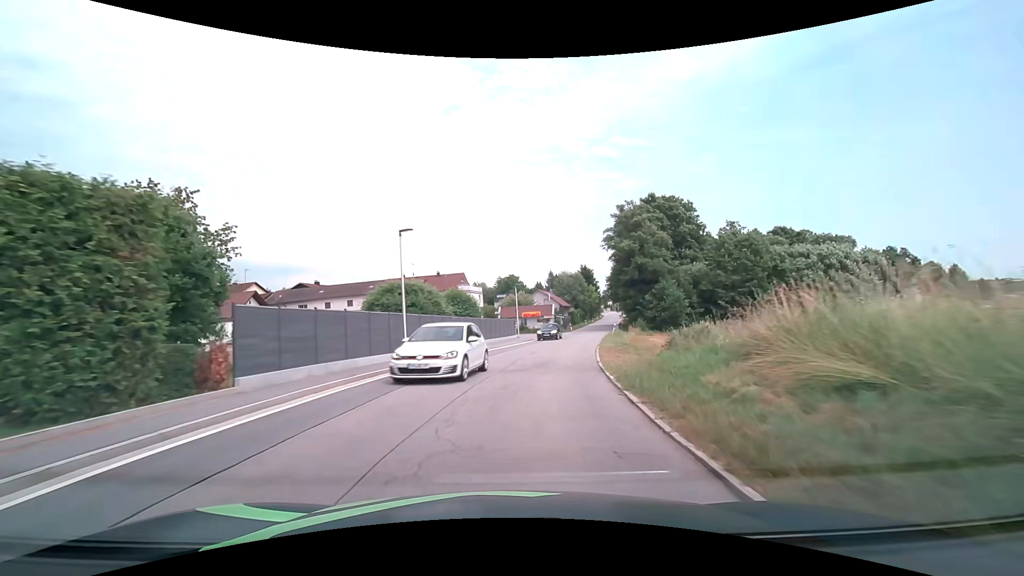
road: secondary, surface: asphalt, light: Day
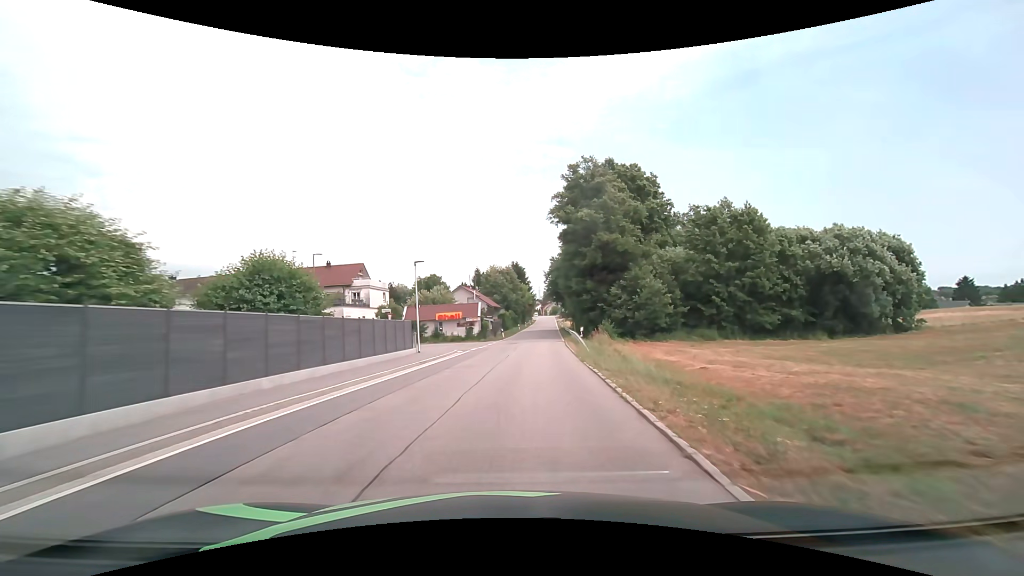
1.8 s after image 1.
(+1.7, +20.8) m; +8°
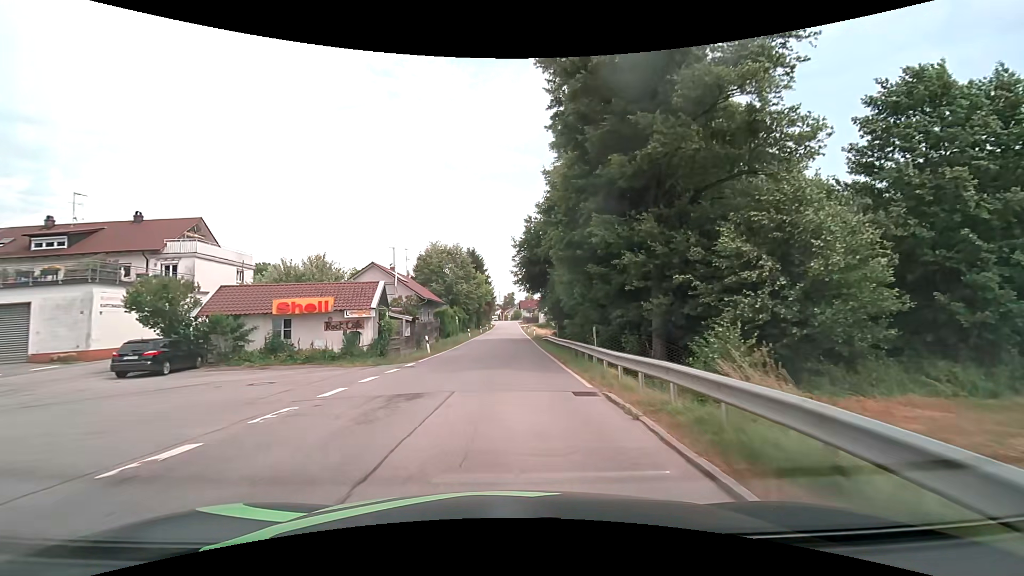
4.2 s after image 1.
(+1.6, +29.7) m; +5°
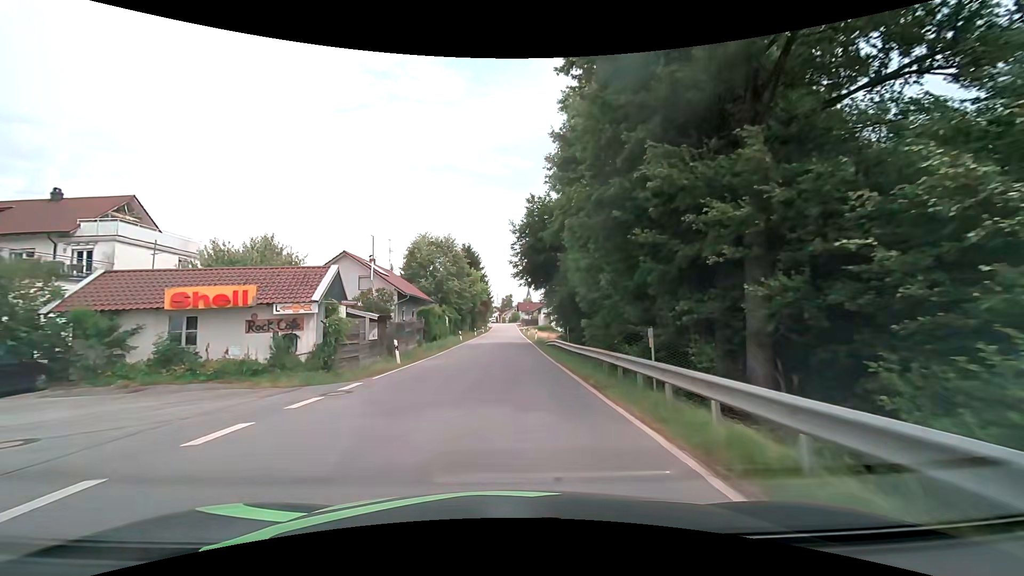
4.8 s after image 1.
(-0.1, +7.6) m; -1°
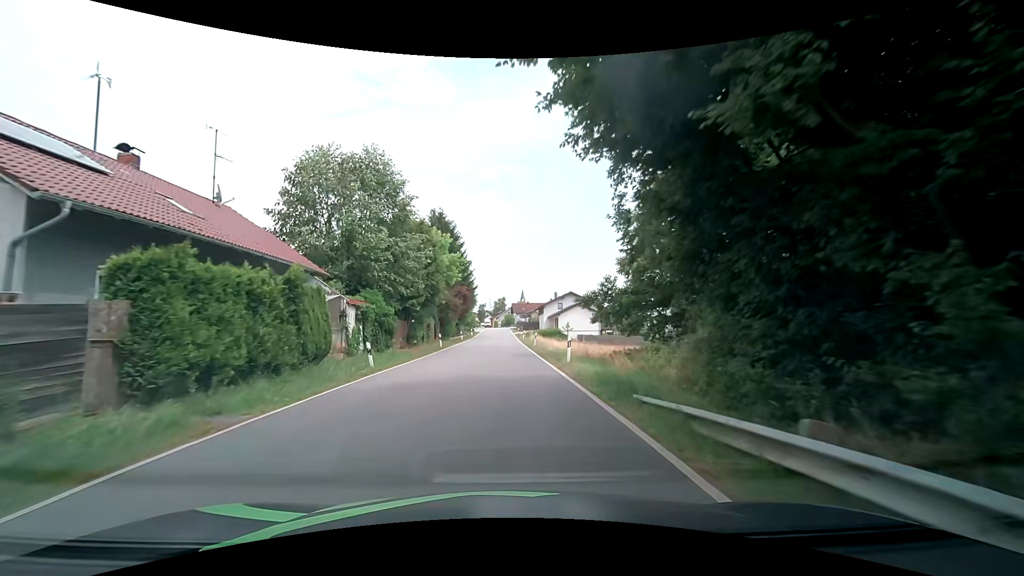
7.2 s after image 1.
(+0.5, +30.2) m; +2°
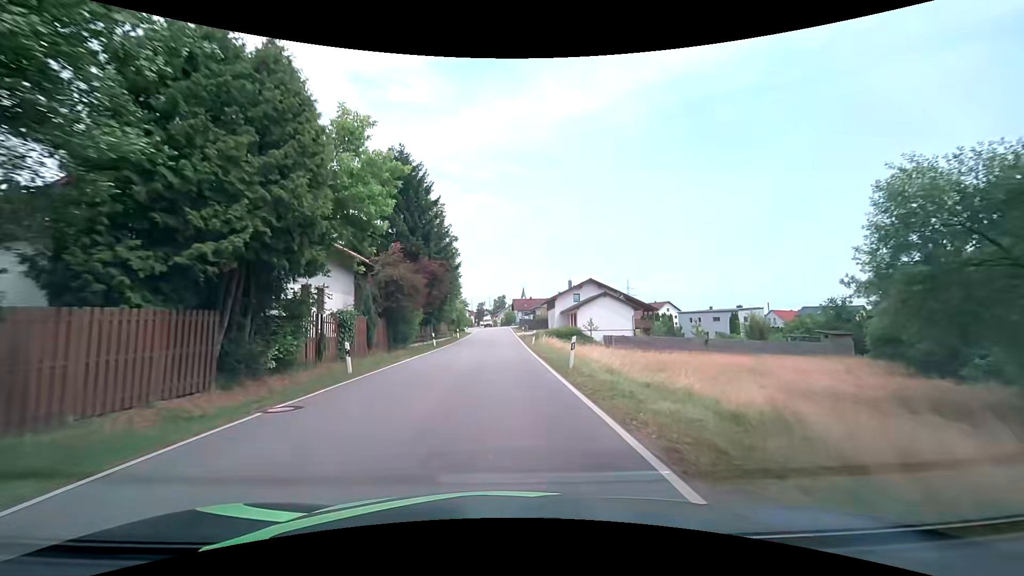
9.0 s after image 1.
(-0.1, +22.4) m; 0°
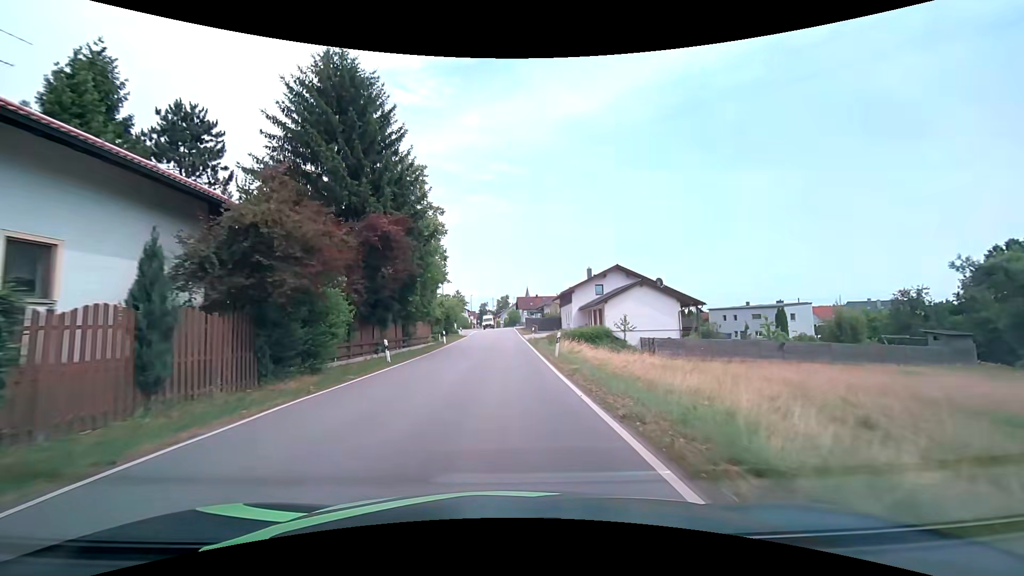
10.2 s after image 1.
(-0.2, +15.3) m; -1°
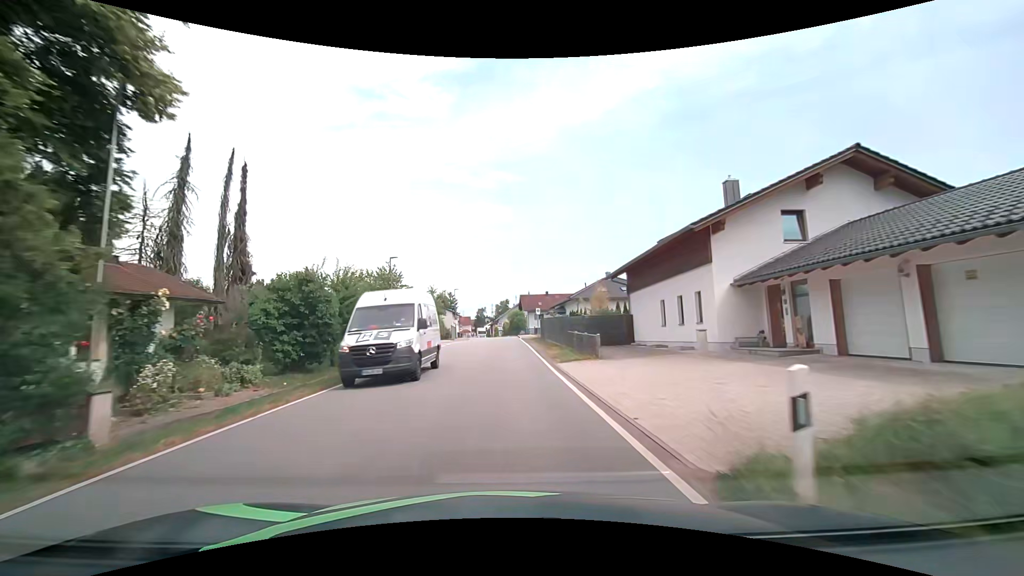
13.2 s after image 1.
(-0.1, +38.2) m; 0°
(0, +10) (0, +20) (0, +30) (0, +40) (0, +50) (-1, +60) (-1, +70) (-1, +80) (-2, +90) (-3, +100) m
